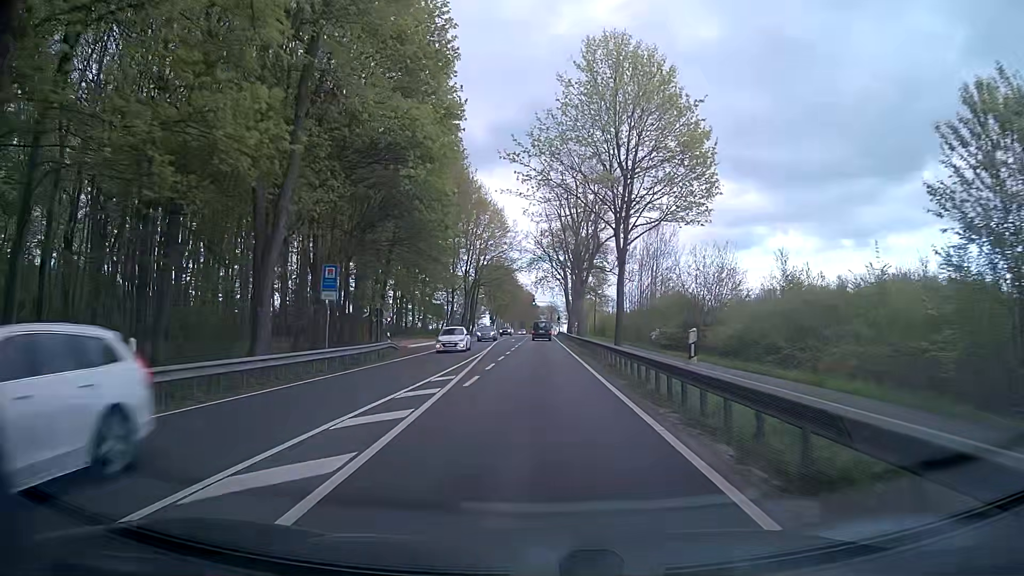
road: primary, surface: asphalt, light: Day
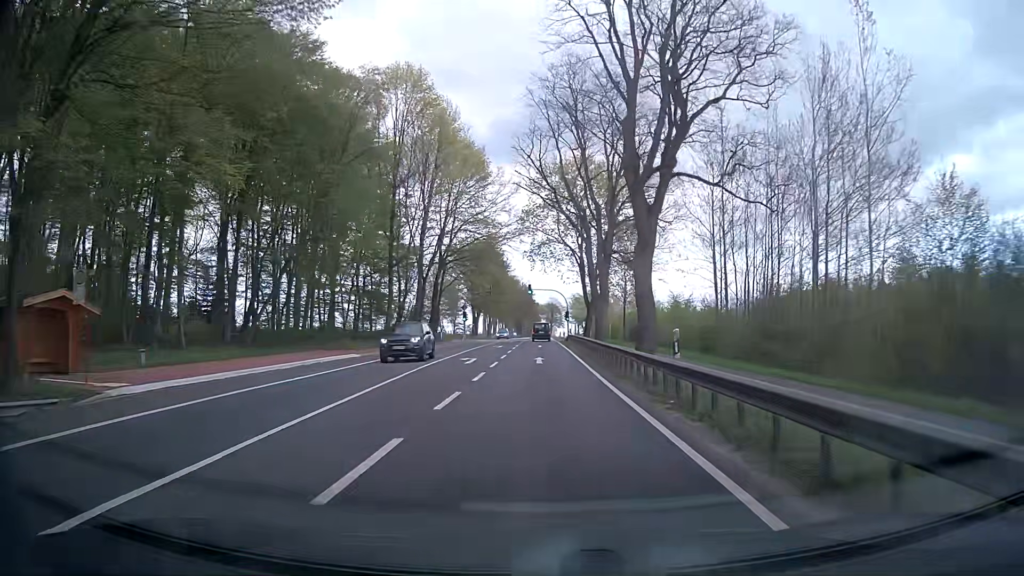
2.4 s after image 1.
(-0.1, +40.5) m; 0°
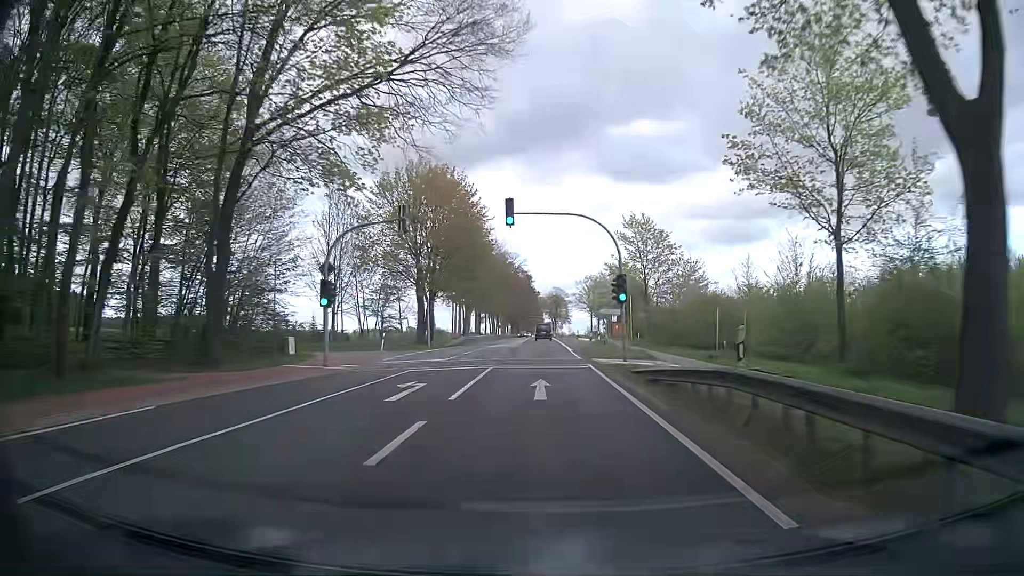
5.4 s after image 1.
(-0.2, +52.8) m; 0°
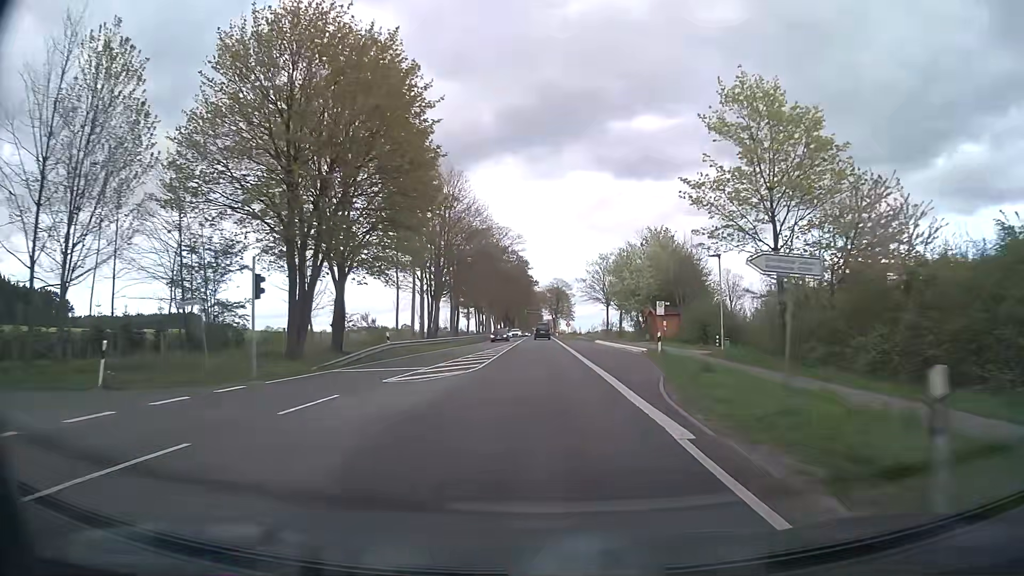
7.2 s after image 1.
(+0.1, +32.9) m; 0°
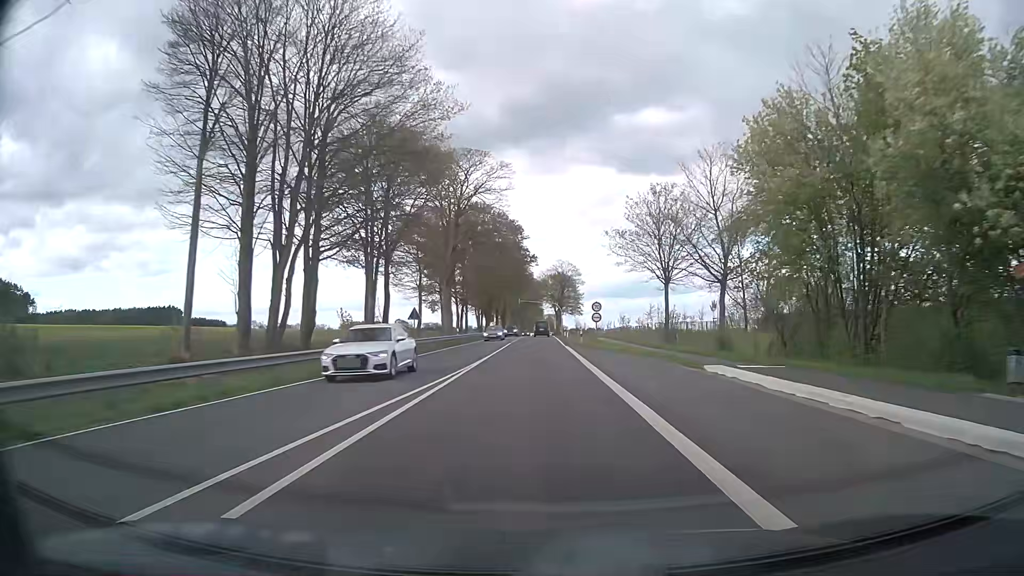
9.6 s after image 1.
(+0.1, +45.0) m; 0°
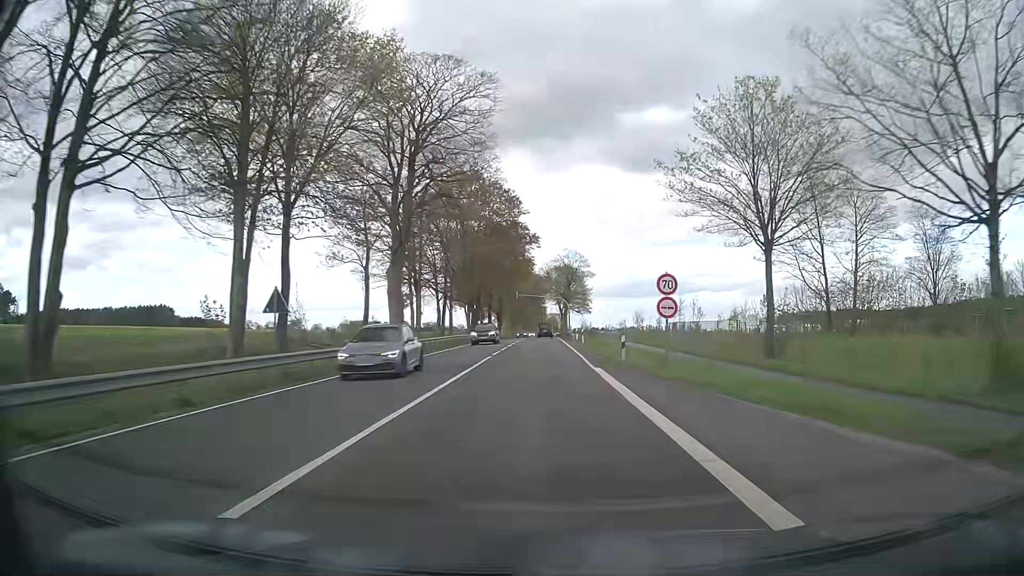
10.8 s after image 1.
(0.0, +22.2) m; 0°
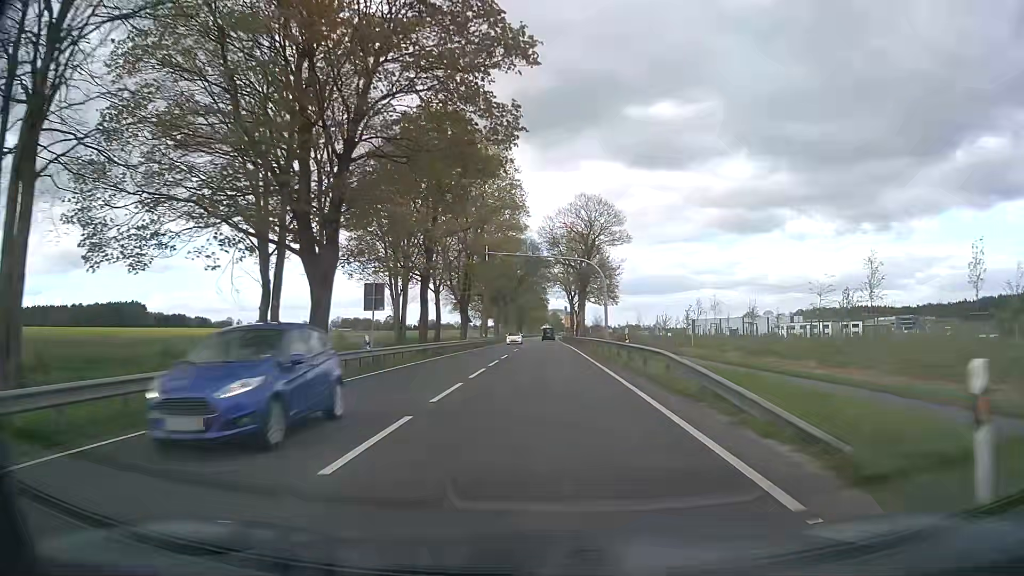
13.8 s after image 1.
(0.0, +54.3) m; 0°
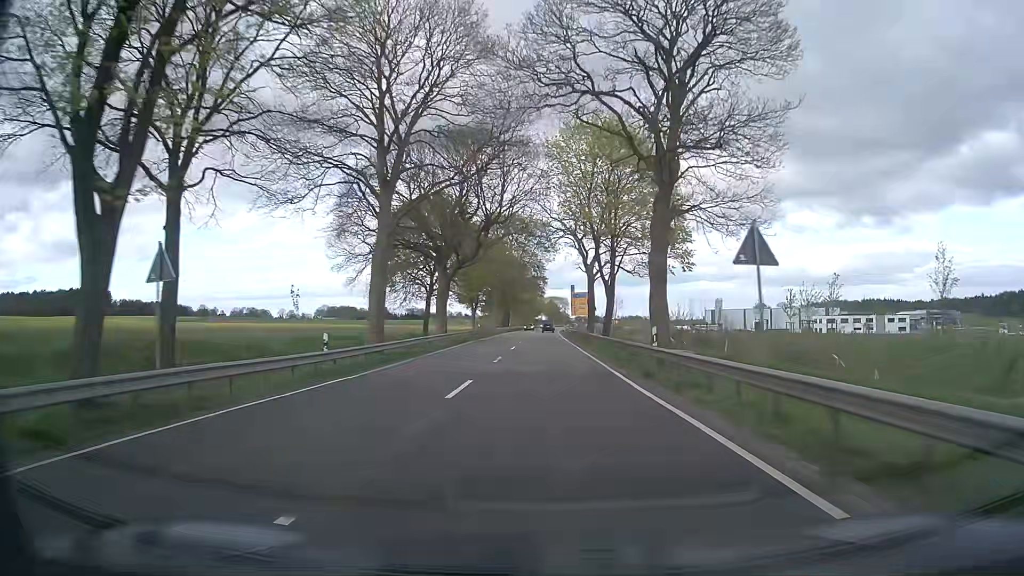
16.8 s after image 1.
(+0.1, +54.0) m; +1°
